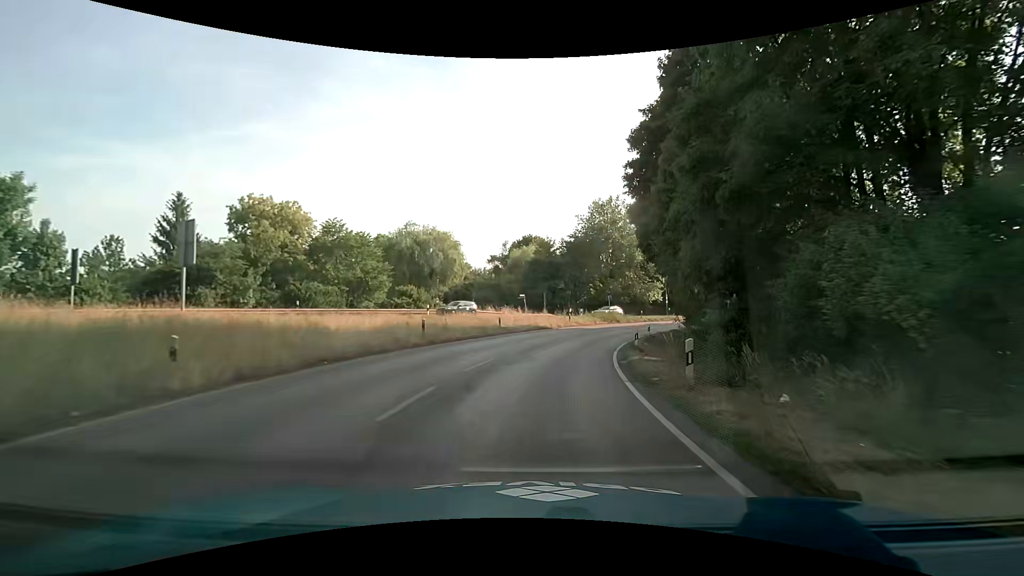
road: trunk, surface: asphalt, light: Day
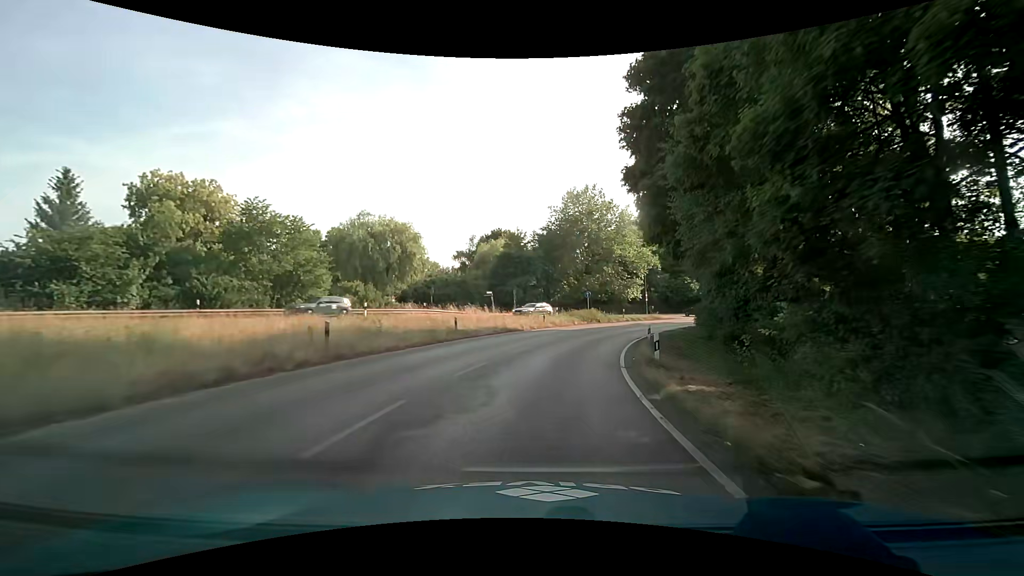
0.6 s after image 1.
(+0.3, +7.6) m; +3°
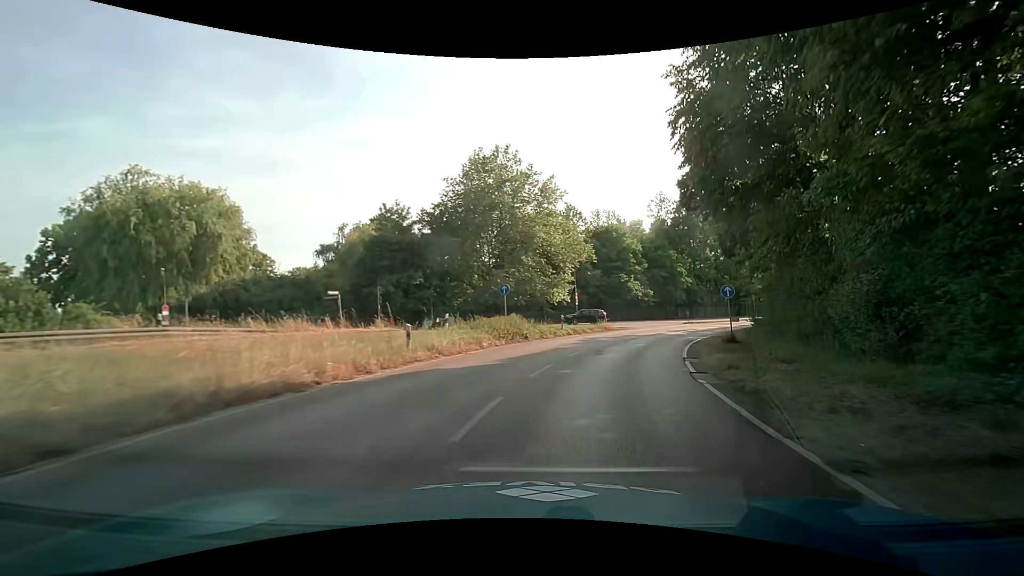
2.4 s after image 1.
(+1.7, +22.6) m; +10°
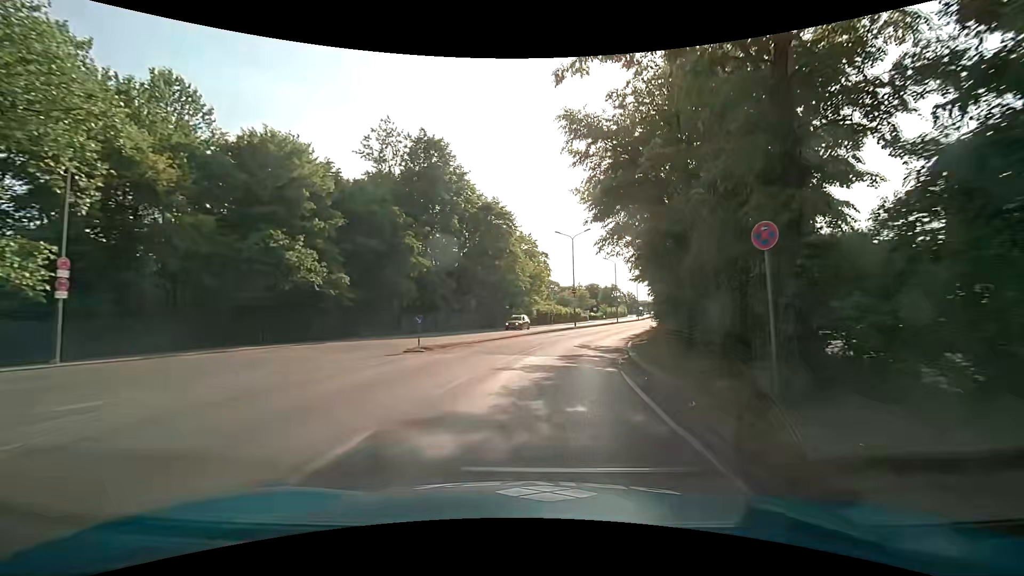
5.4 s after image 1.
(+10.6, +35.5) m; +30°
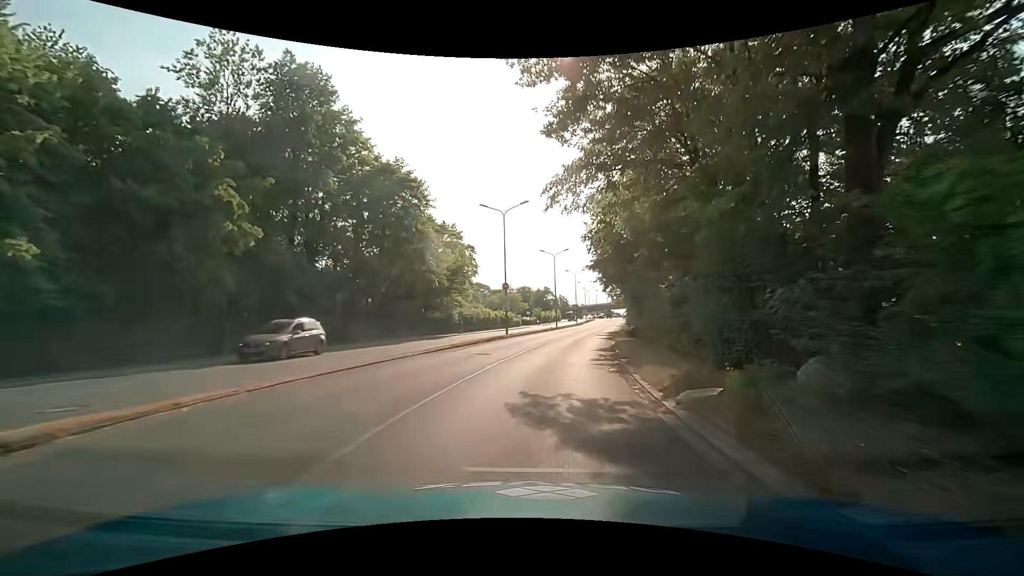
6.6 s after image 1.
(+1.1, +15.0) m; +8°
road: primary
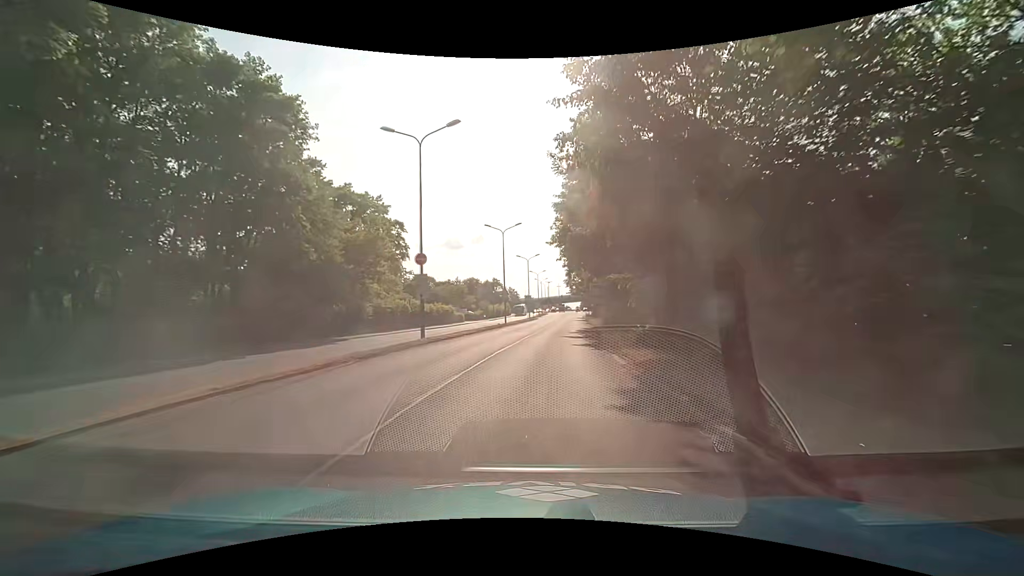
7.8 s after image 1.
(+0.9, +15.0) m; +6°
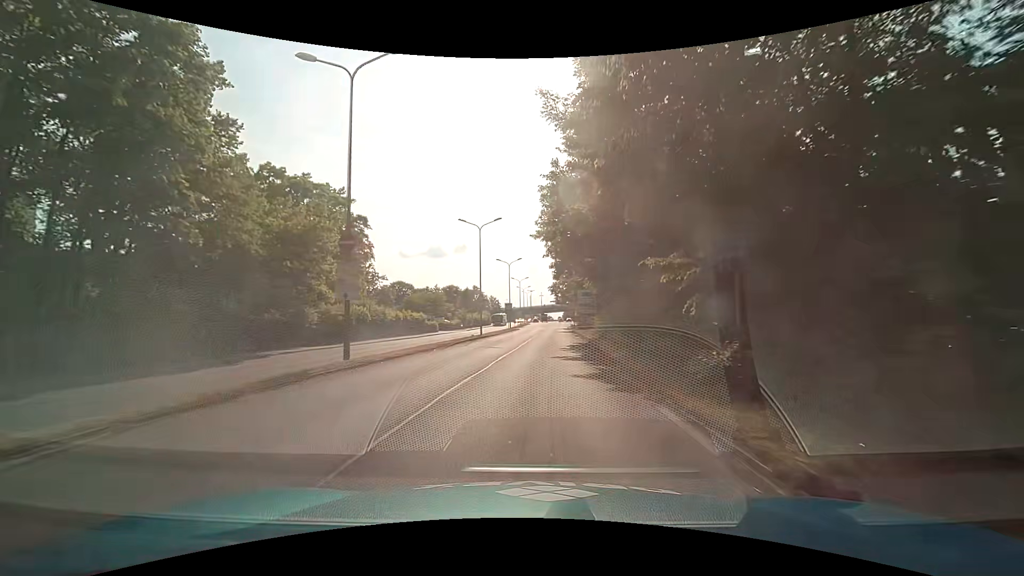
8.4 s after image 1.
(+0.2, +7.6) m; +2°
(0, +10) (+1, +20) (+1, +30) (+2, +40) (+2, +50) (+3, +60) (+3, +70) (+4, +80) (+5, +90) (+6, +100) m
